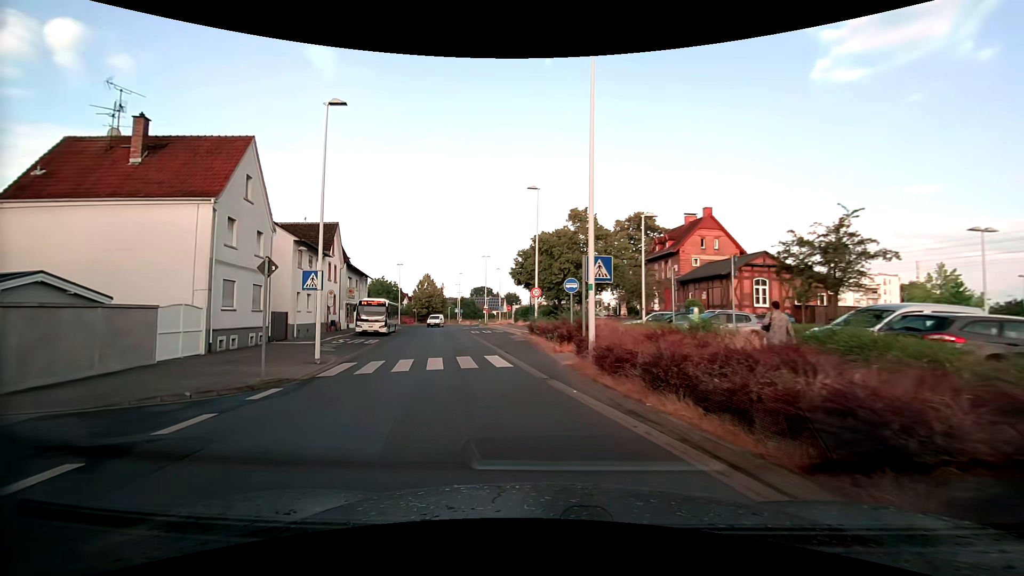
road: tertiary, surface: asphalt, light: Day
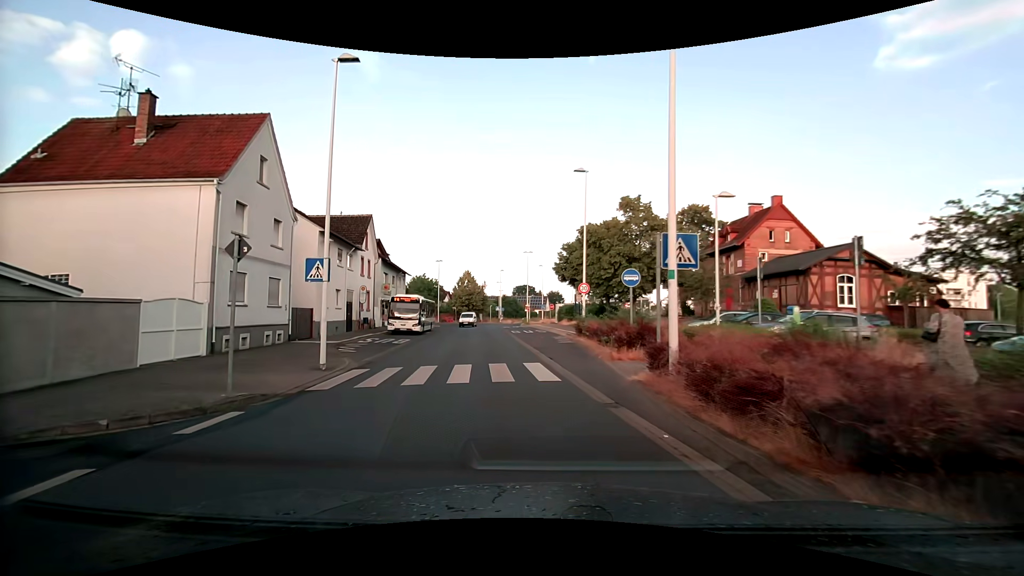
(-0.1, +3.6) m; -4°
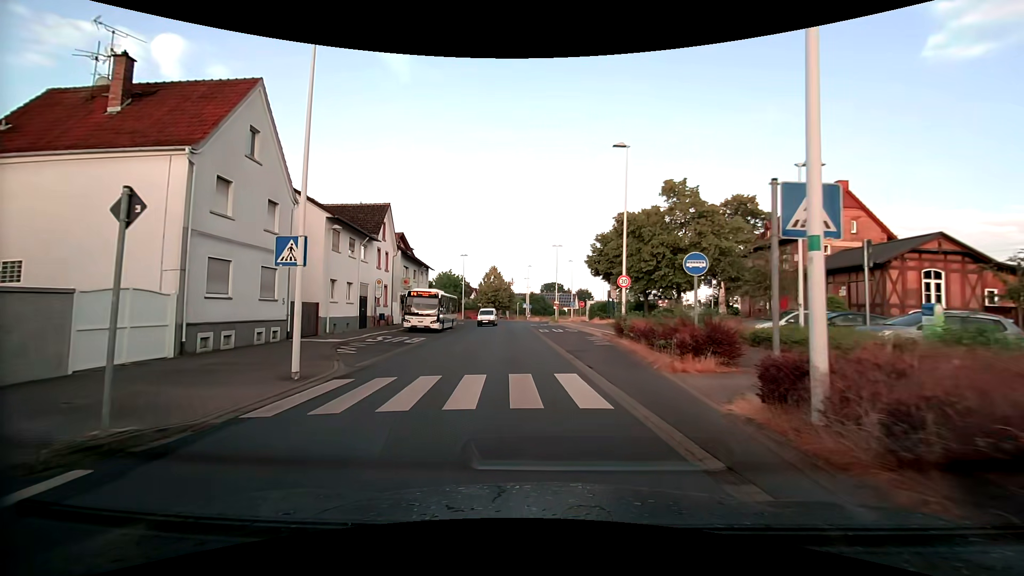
(-0.1, +3.6) m; -3°
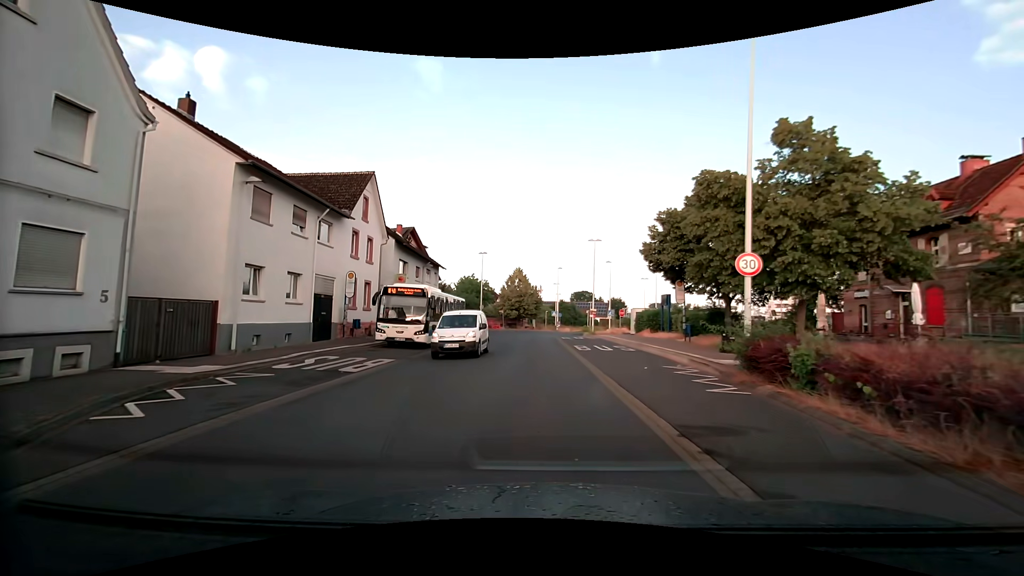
(-0.4, +11.5) m; -3°
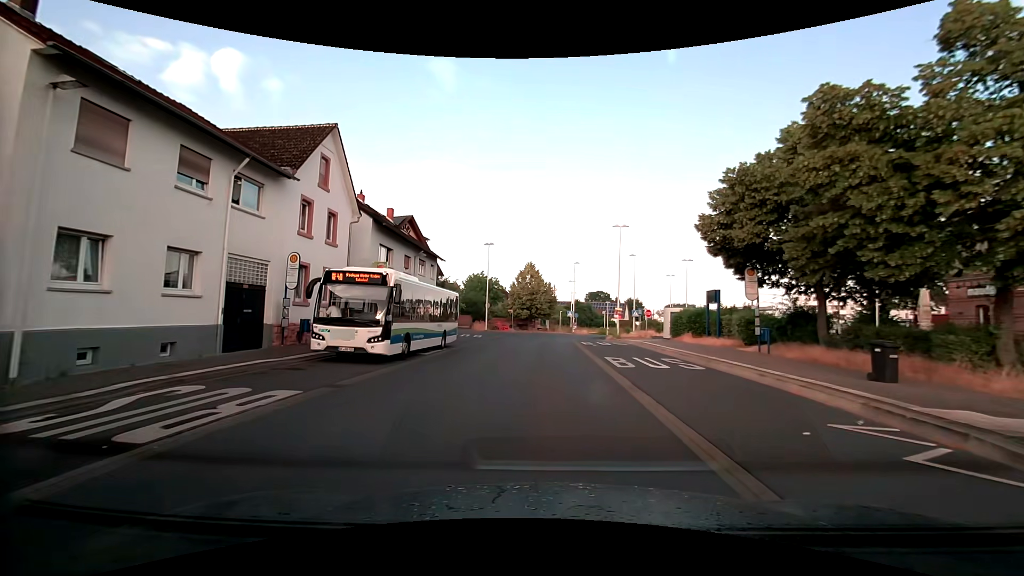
(-0.1, +8.0) m; -2°
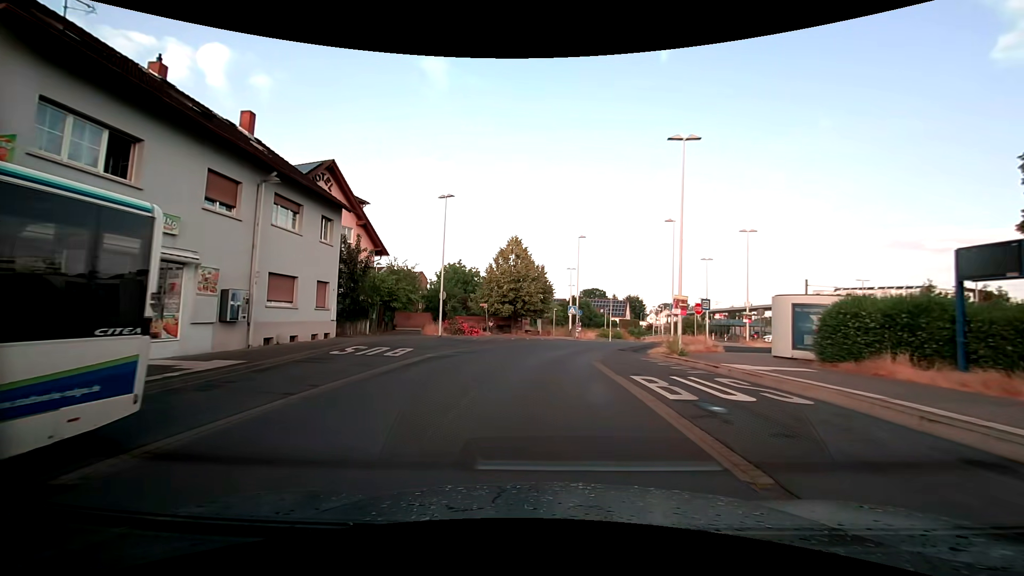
(+0.1, +21.2) m; +1°
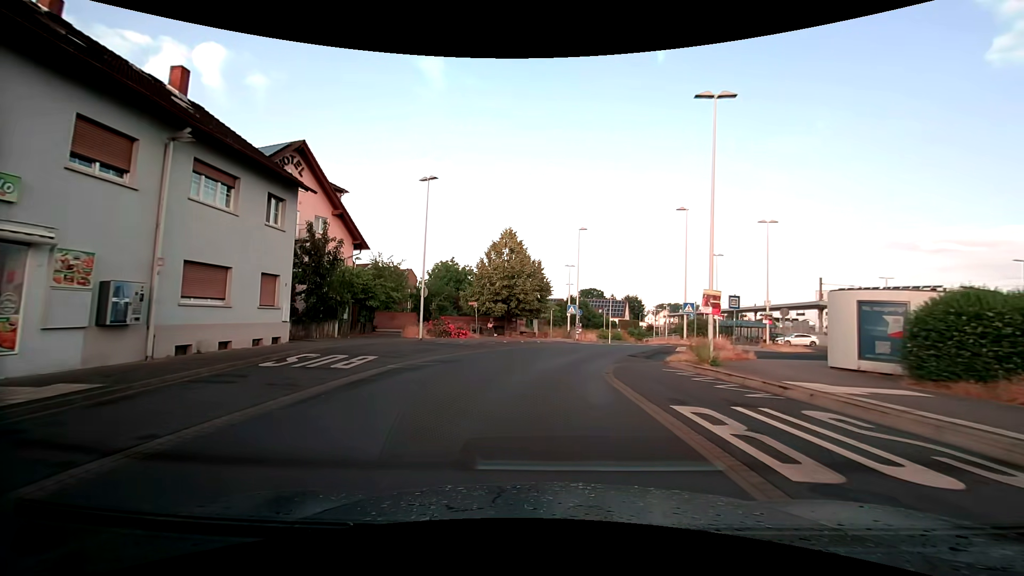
(0.0, +4.4) m; 0°
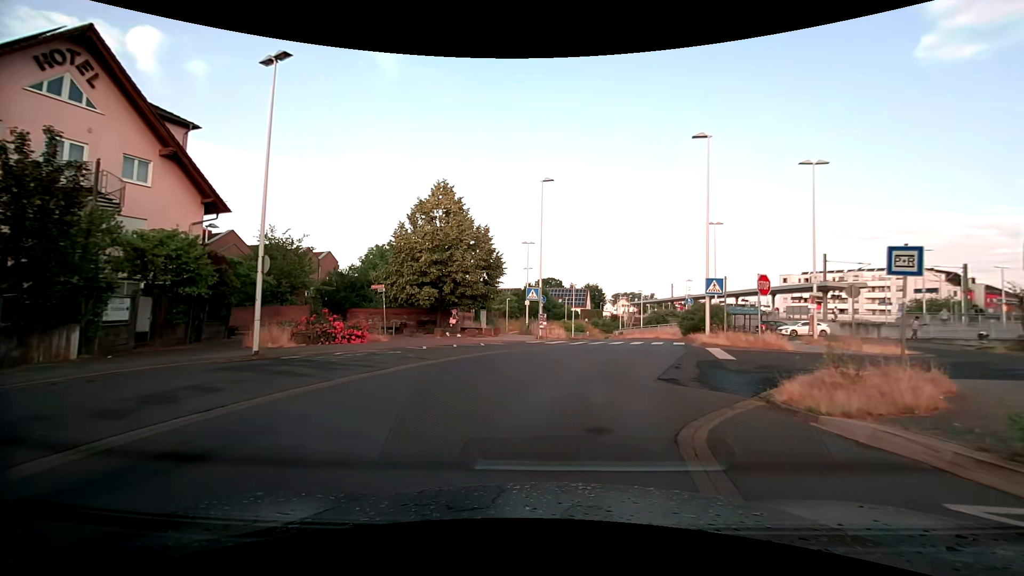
(+0.5, +13.0) m; +5°
(+1, +10) (+3, +20) (+6, +29) (+6, +39) (+6, +49) (+5, +59) (+6, +69) (+8, +79) (+12, +88) (+18, +96) m
